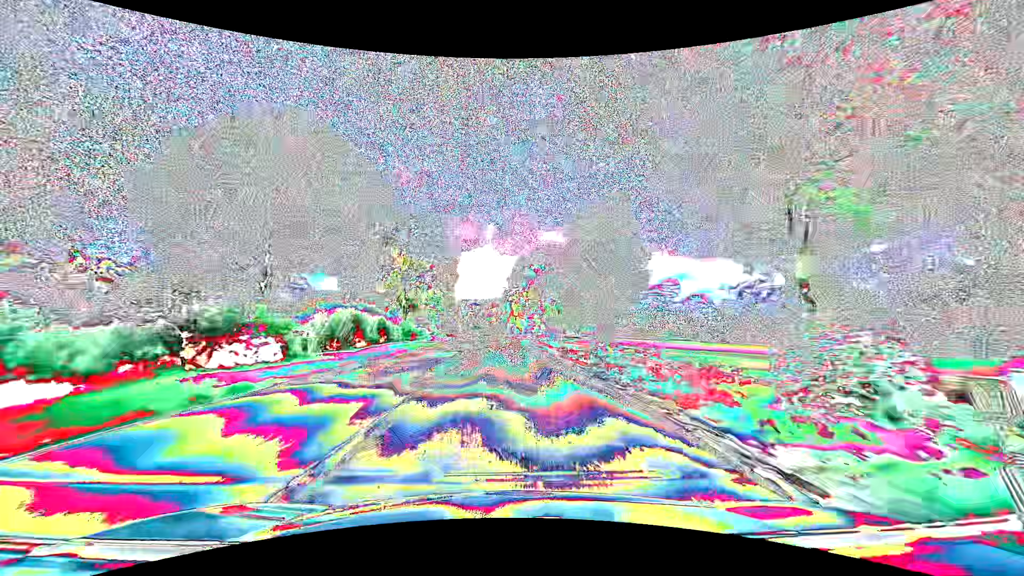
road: primary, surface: asphalt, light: Day
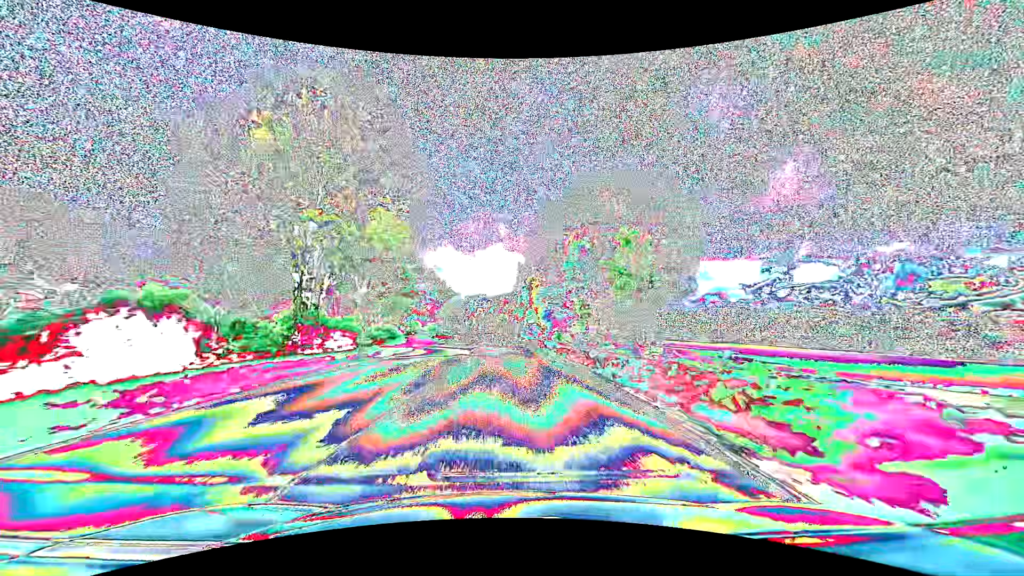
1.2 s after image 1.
(-0.4, +31.6) m; -2°
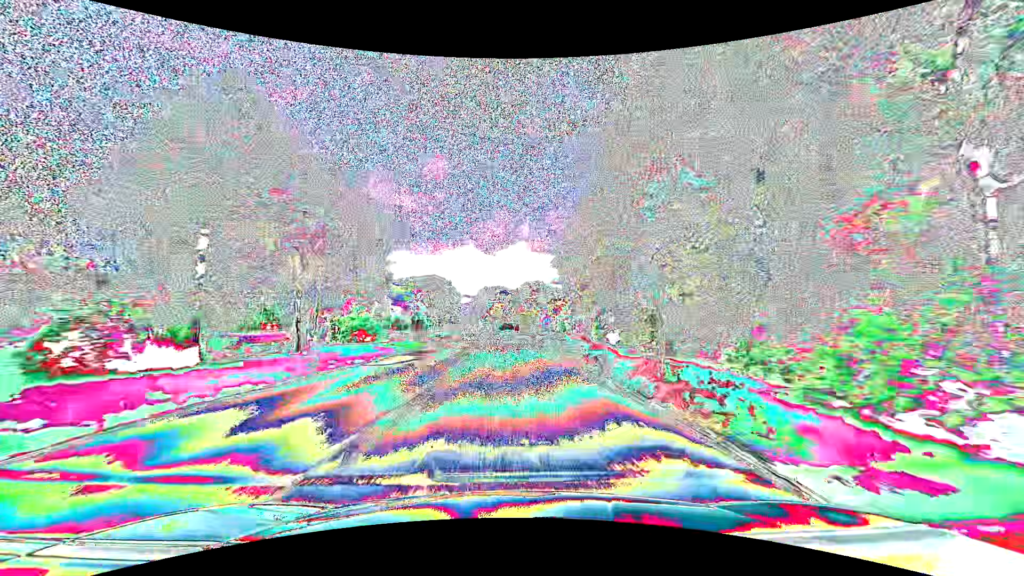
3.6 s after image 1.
(-1.2, +63.2) m; -3°
(0, +10) (0, +20) (0, +30) (-1, +40) (-1, +50) (-1, +60) (-2, +70) (-2, +80) (-3, +90) (-4, +100) m
